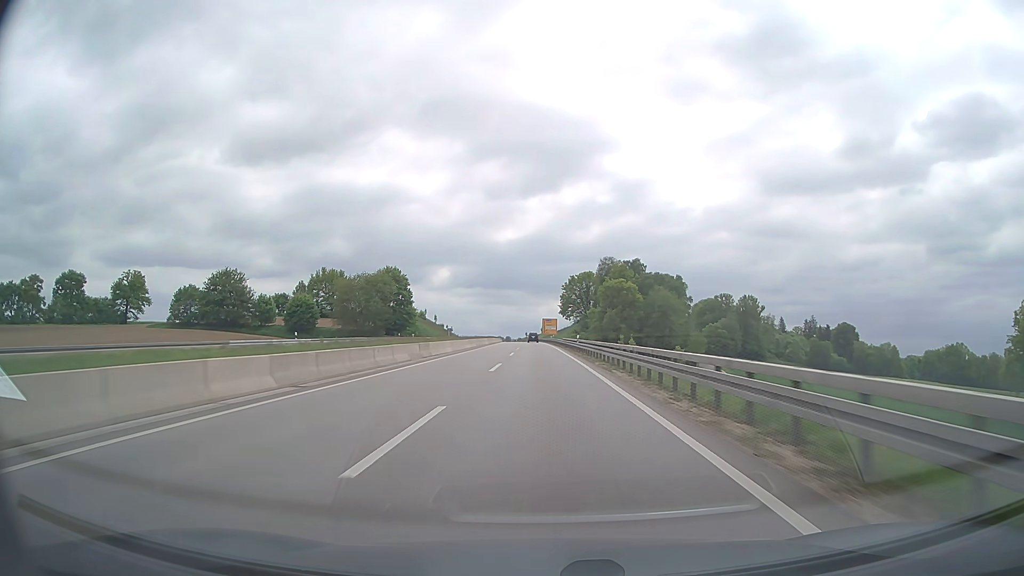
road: trunk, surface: asphalt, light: Day
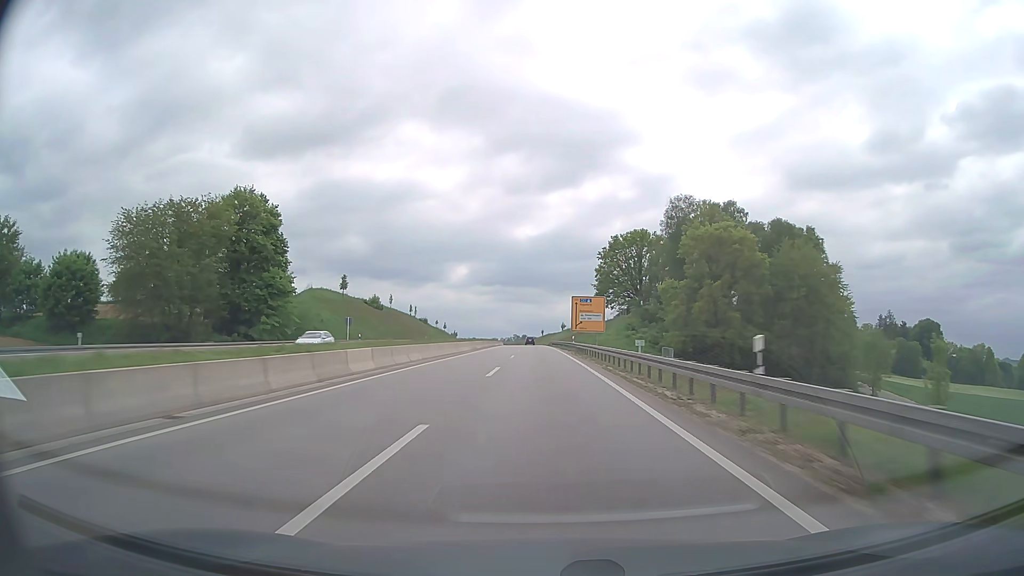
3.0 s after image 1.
(-1.3, +92.1) m; -2°
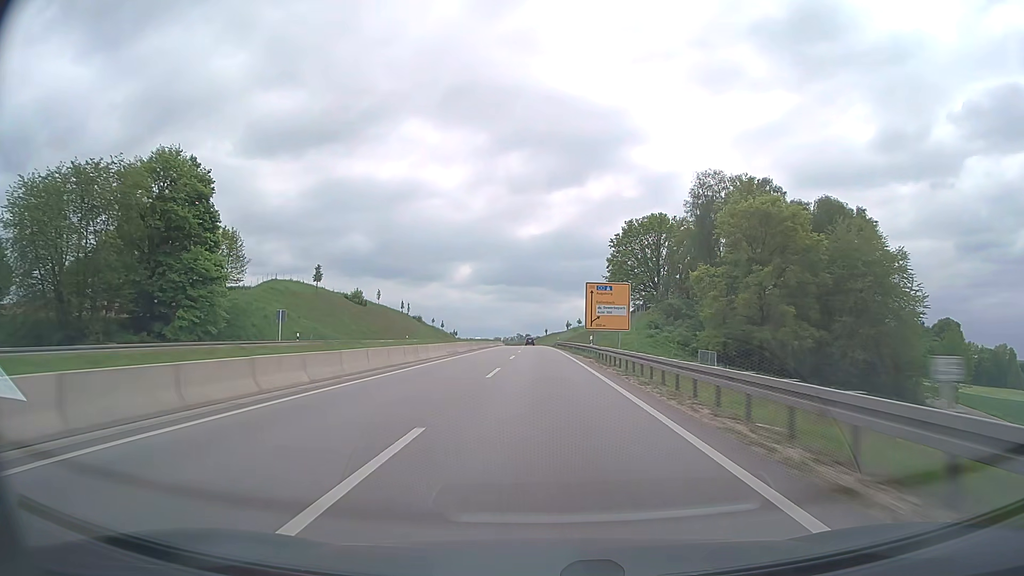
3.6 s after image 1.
(-0.1, +18.3) m; 0°
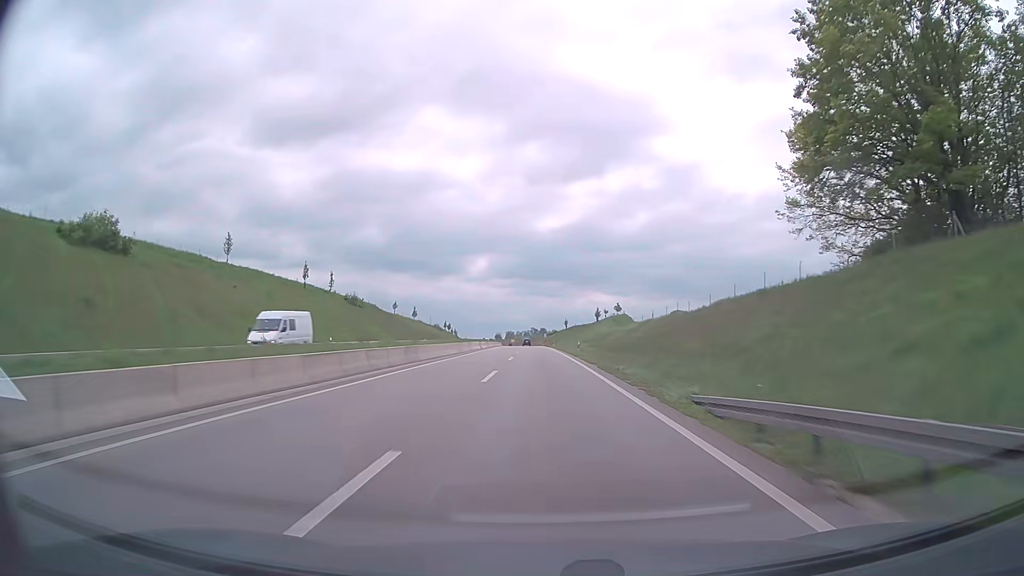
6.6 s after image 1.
(-1.1, +91.8) m; -1°
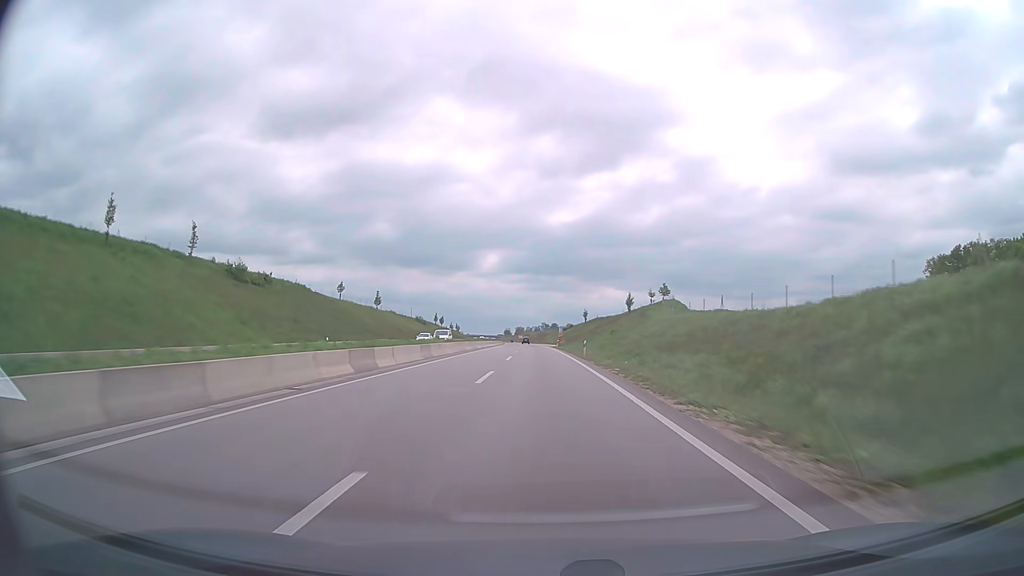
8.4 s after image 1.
(-0.3, +55.2) m; -1°
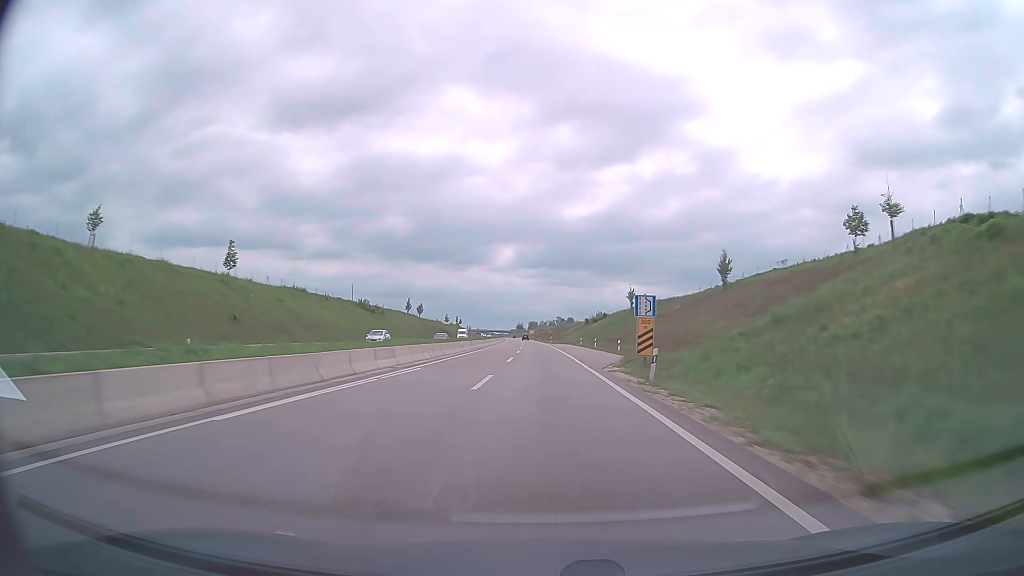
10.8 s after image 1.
(-0.9, +74.1) m; -1°
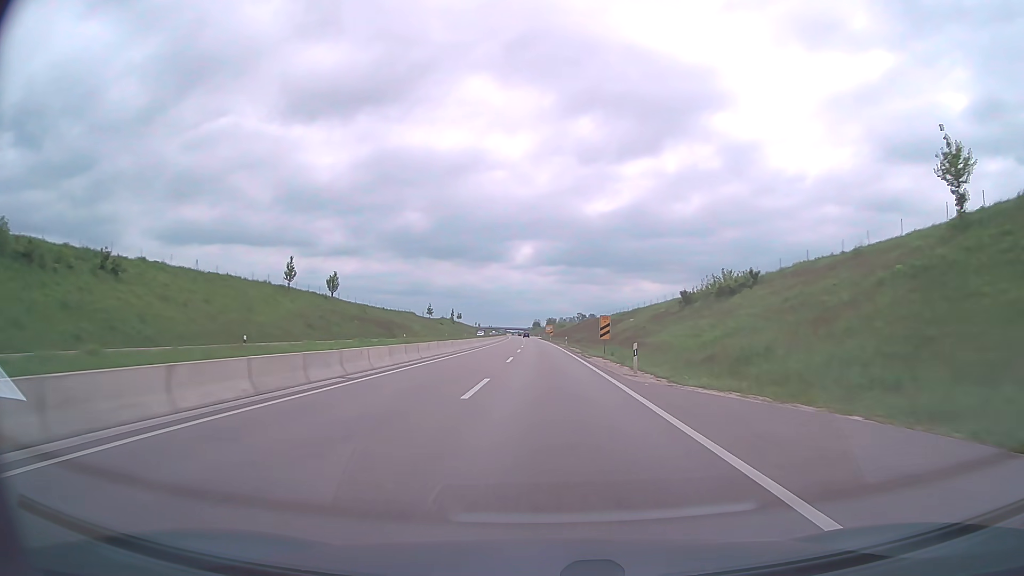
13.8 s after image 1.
(-1.2, +93.3) m; -1°
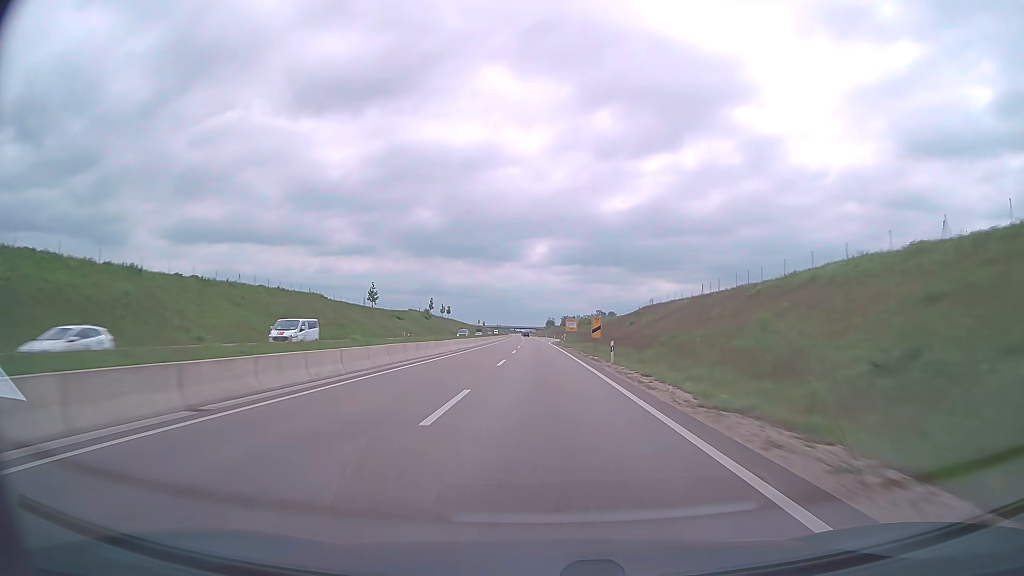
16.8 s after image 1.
(-1.1, +94.5) m; -1°
(0, +10) (0, +20) (0, +30) (0, +40) (0, +50) (0, +60) (-1, +70) (-1, +80) (-1, +90) (-1, +100) m
